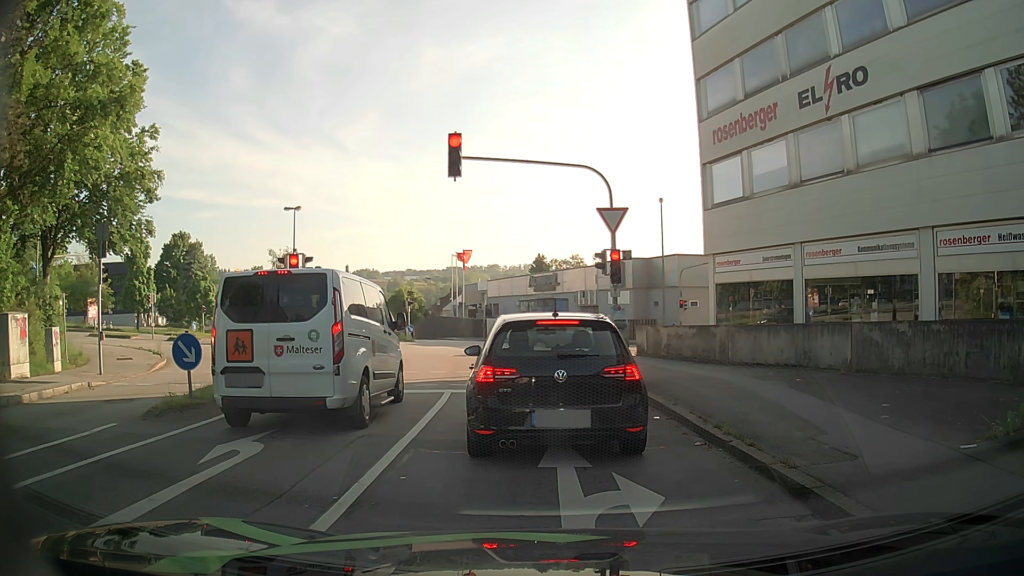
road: tertiary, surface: asphalt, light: Day
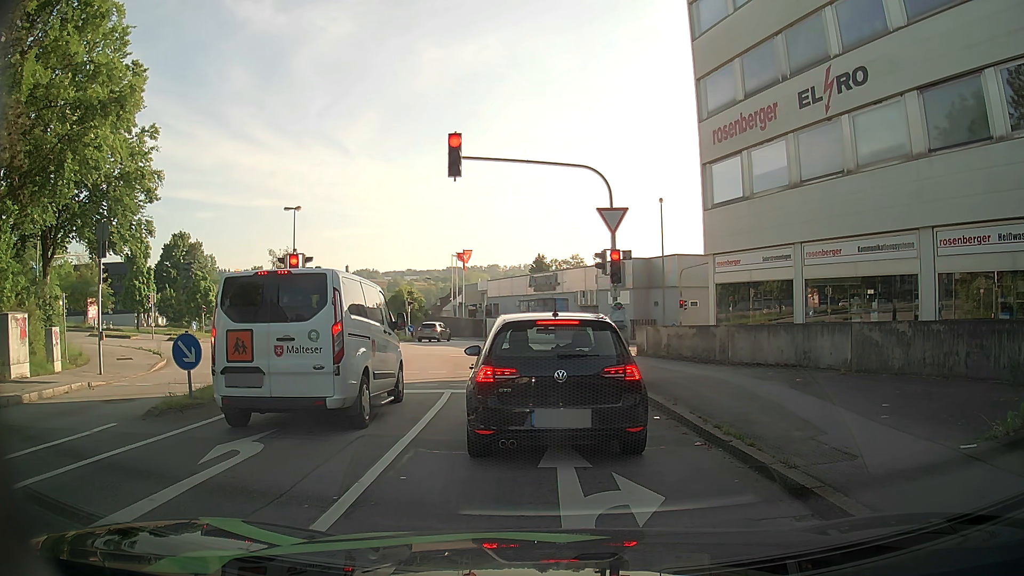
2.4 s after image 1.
(0.0, 0.0) m; 0°
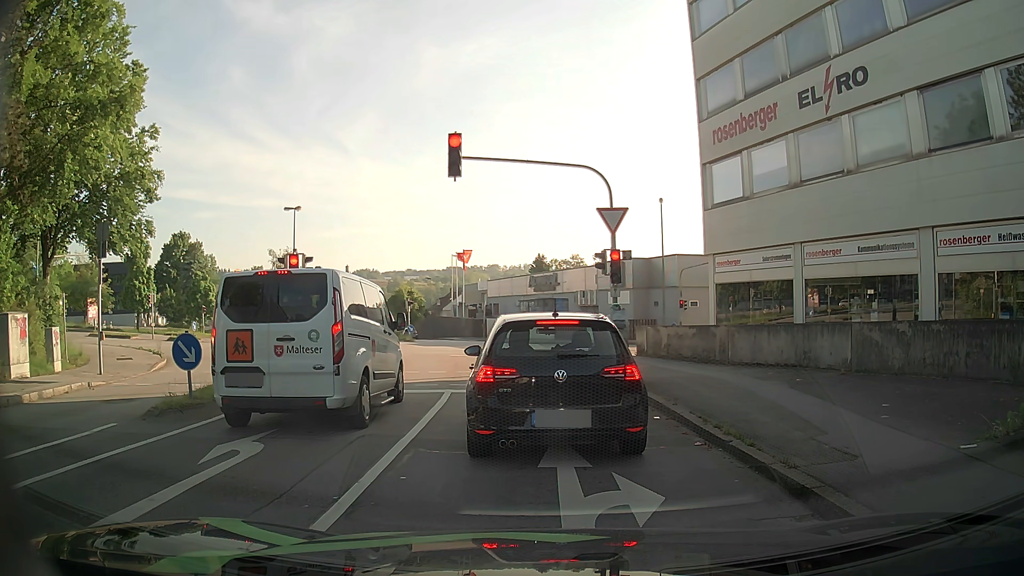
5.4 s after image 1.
(0.0, 0.0) m; 0°
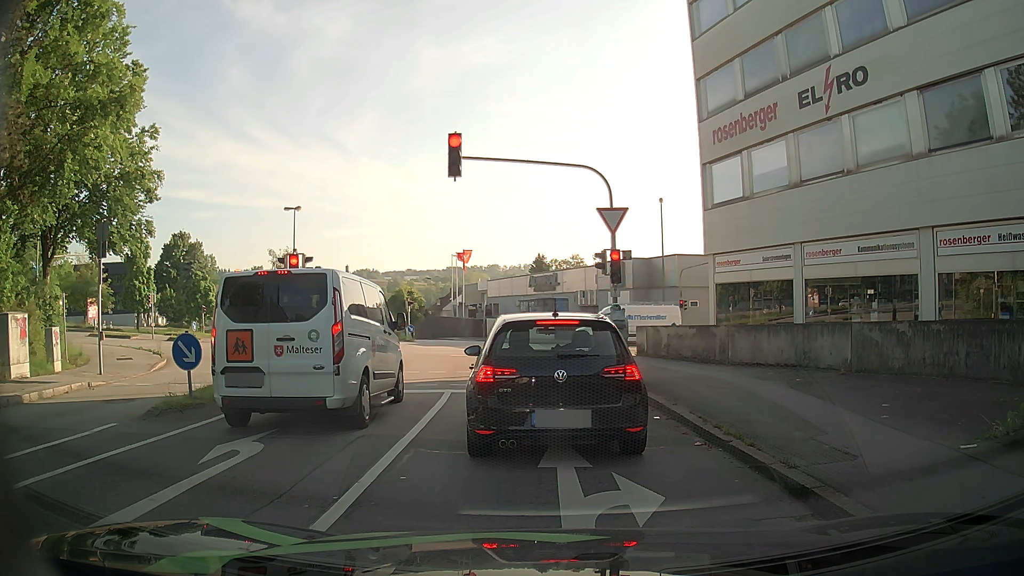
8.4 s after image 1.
(0.0, 0.0) m; 0°
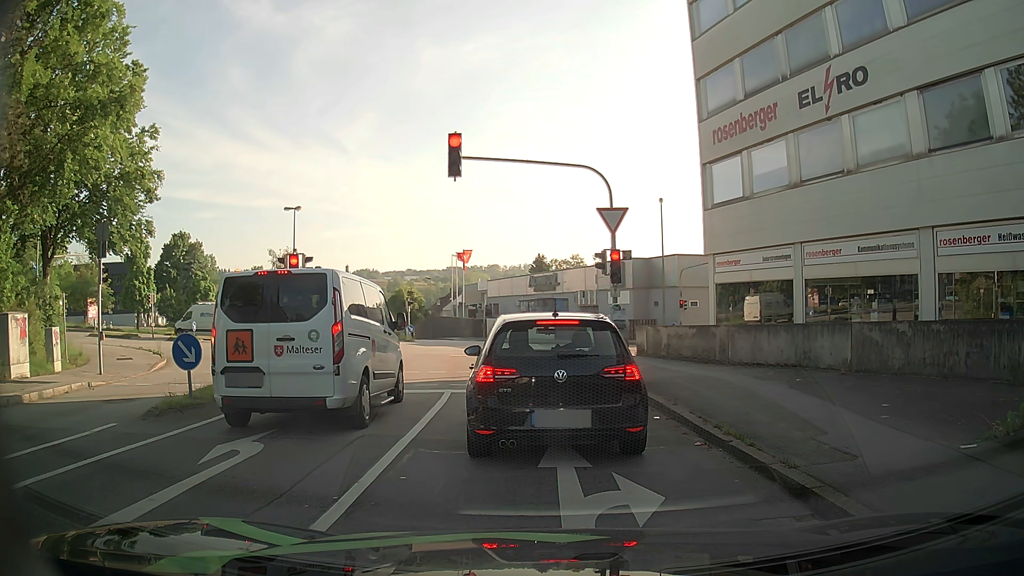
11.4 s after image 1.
(0.0, 0.0) m; 0°
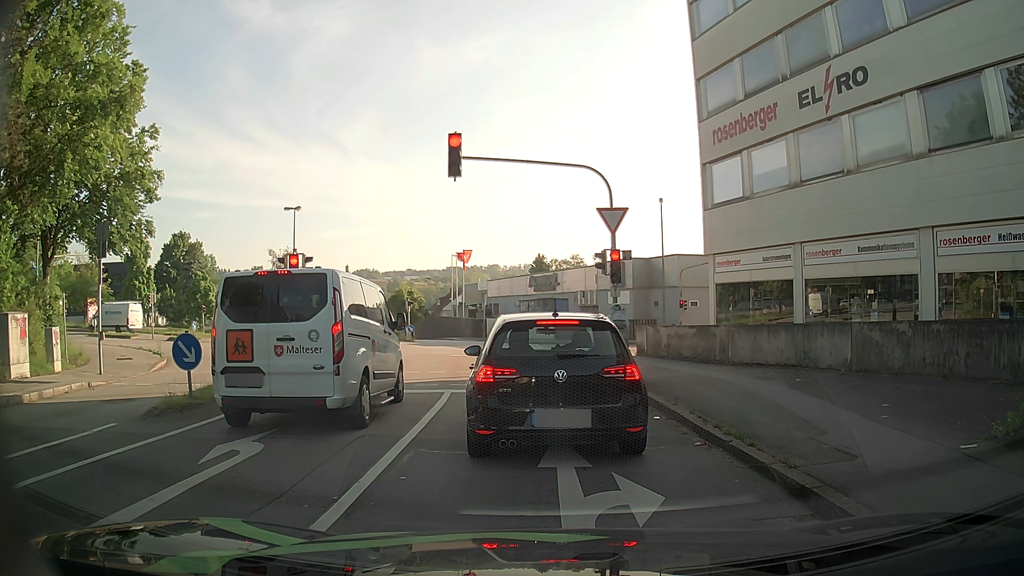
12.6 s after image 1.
(0.0, 0.0) m; 0°
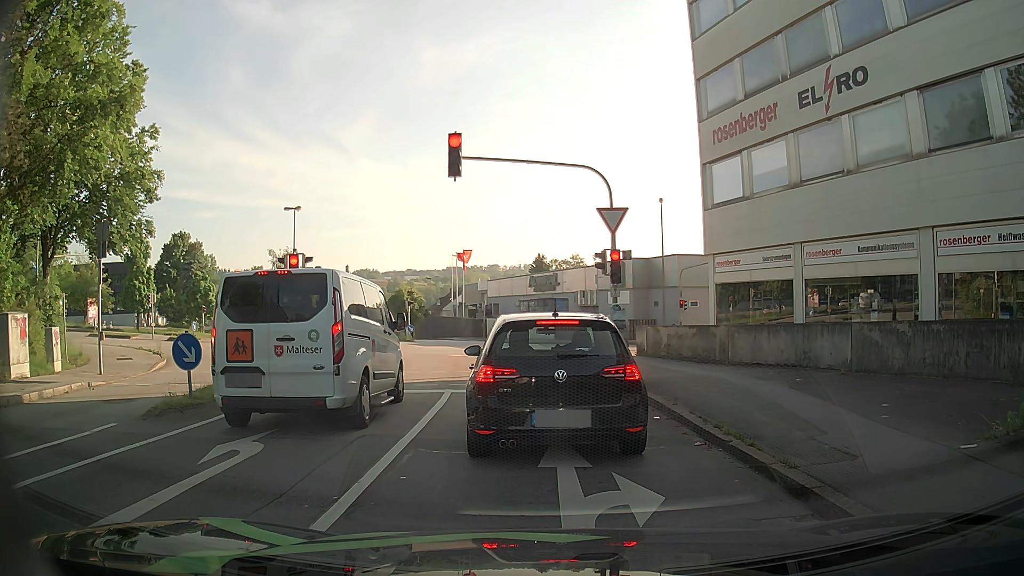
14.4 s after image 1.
(0.0, 0.0) m; 0°
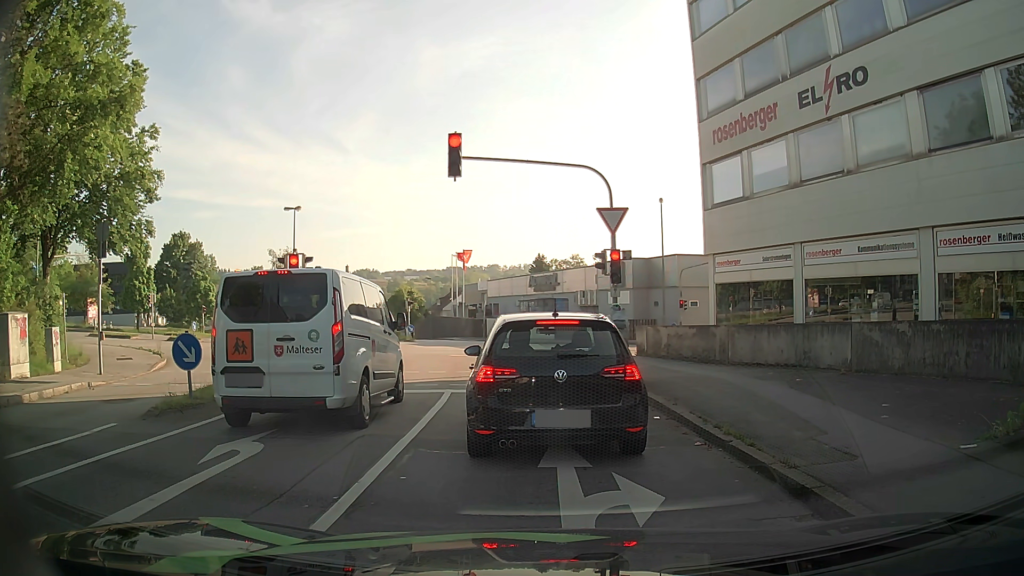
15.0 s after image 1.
(0.0, 0.0) m; 0°
